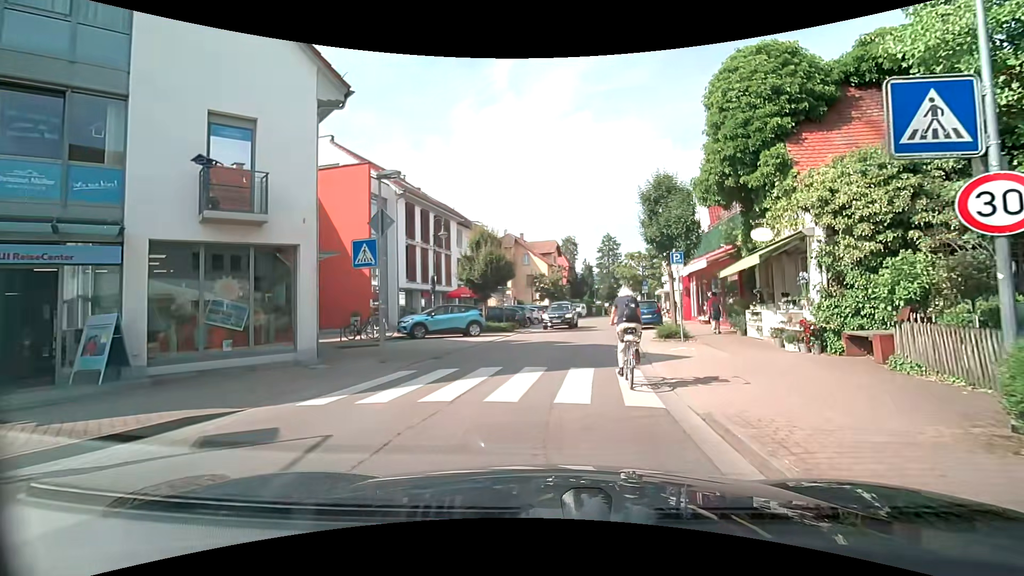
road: tertiary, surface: asphalt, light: Day
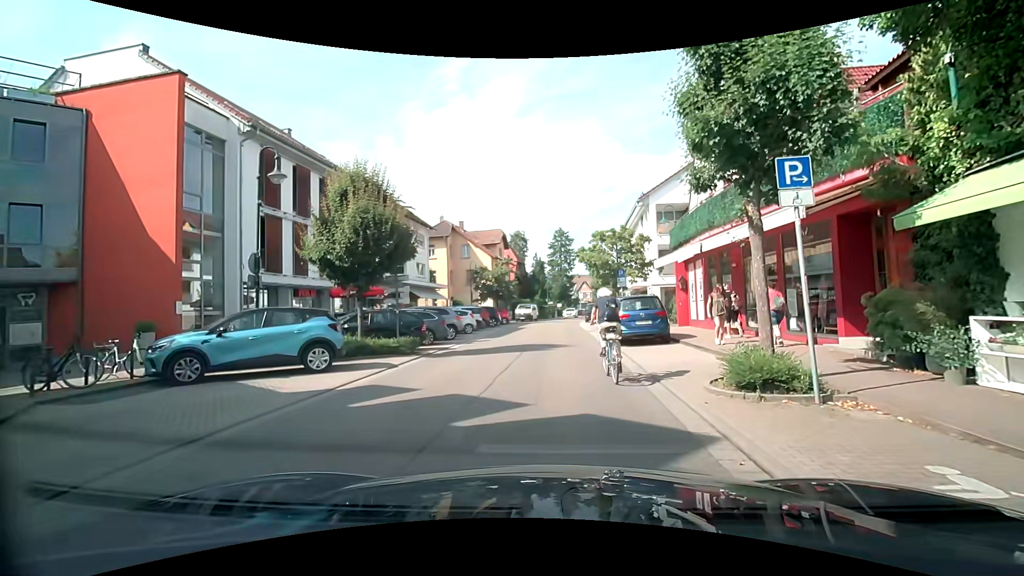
(+0.5, +11.9) m; +4°
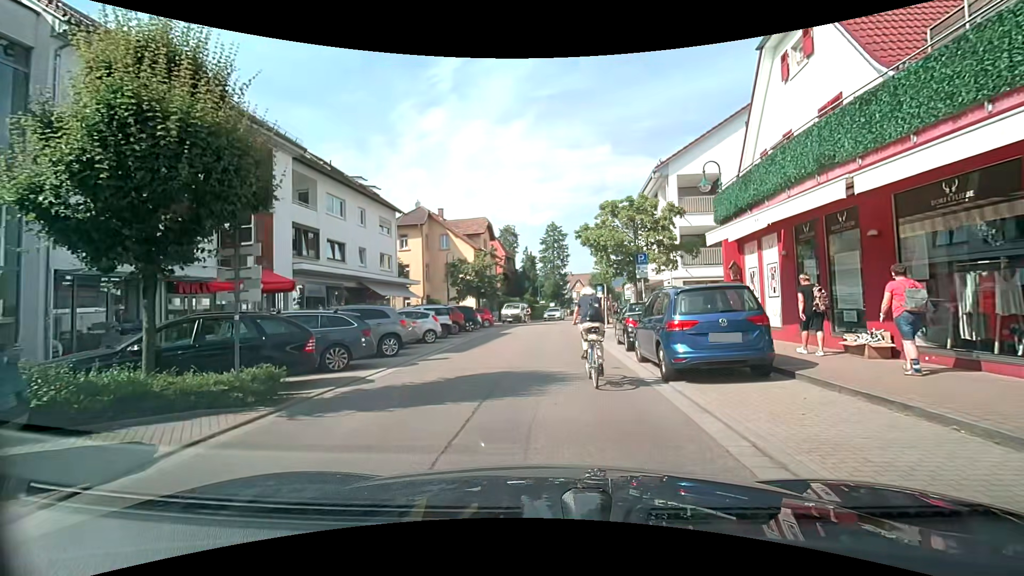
(+0.4, +7.8) m; +2°
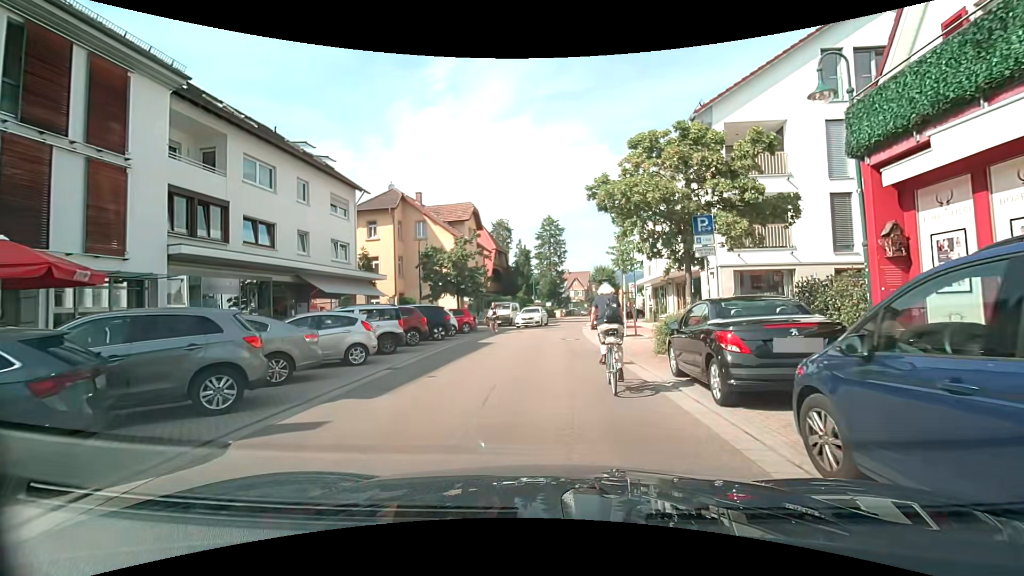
(+0.2, +7.8) m; +1°
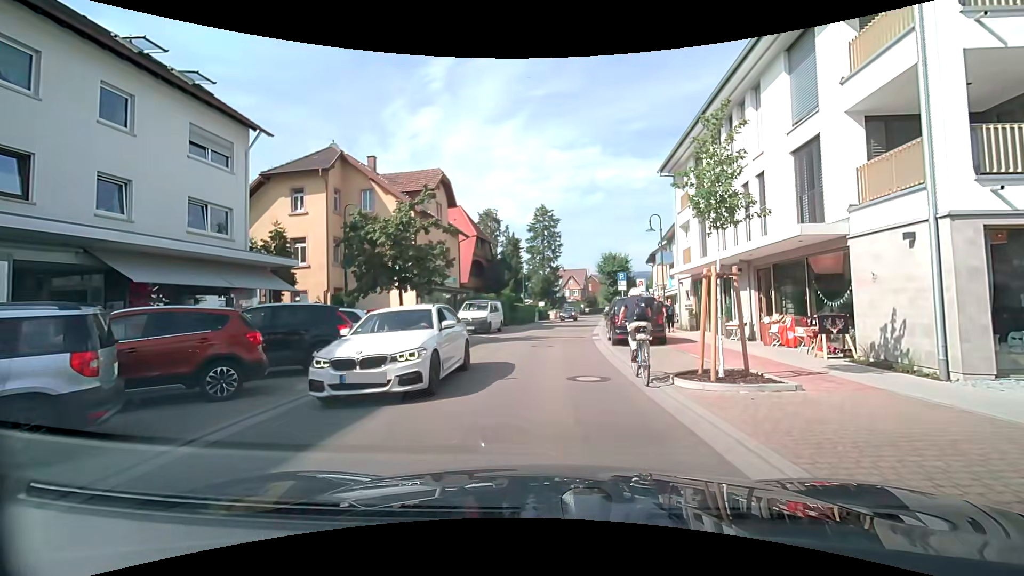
(+0.2, +11.3) m; +1°
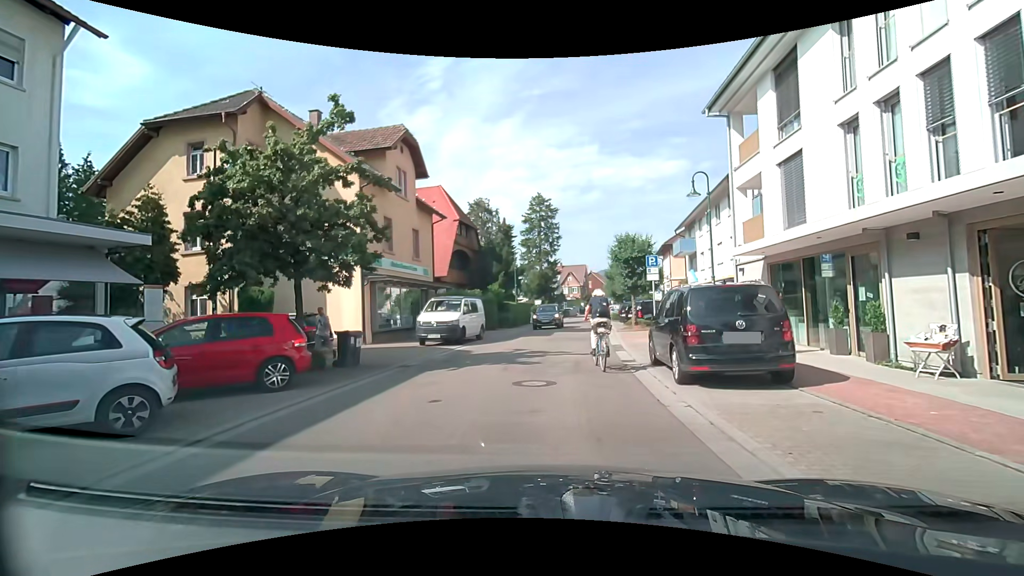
(0.0, +8.4) m; 0°
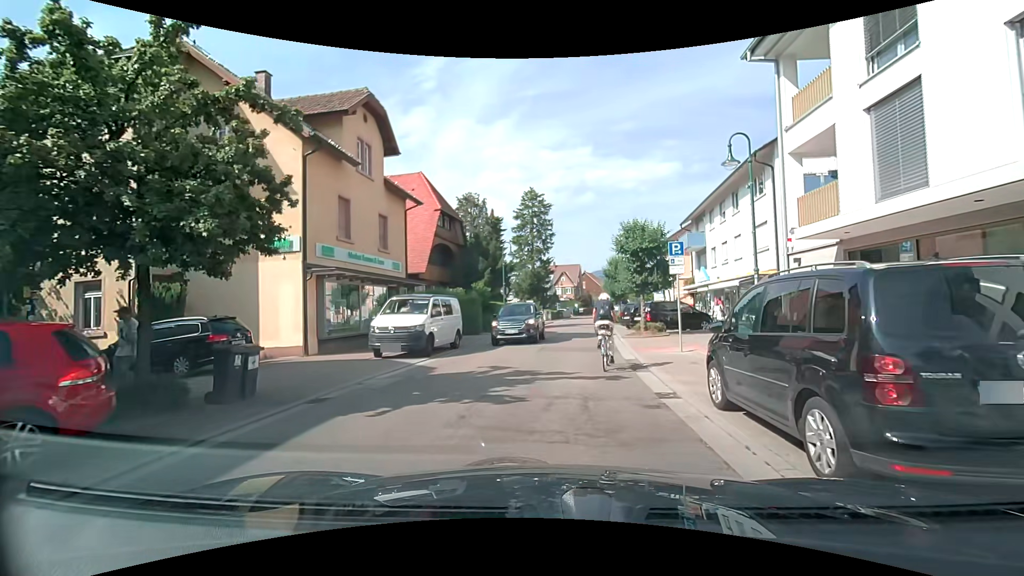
(+0.1, +4.5) m; +2°
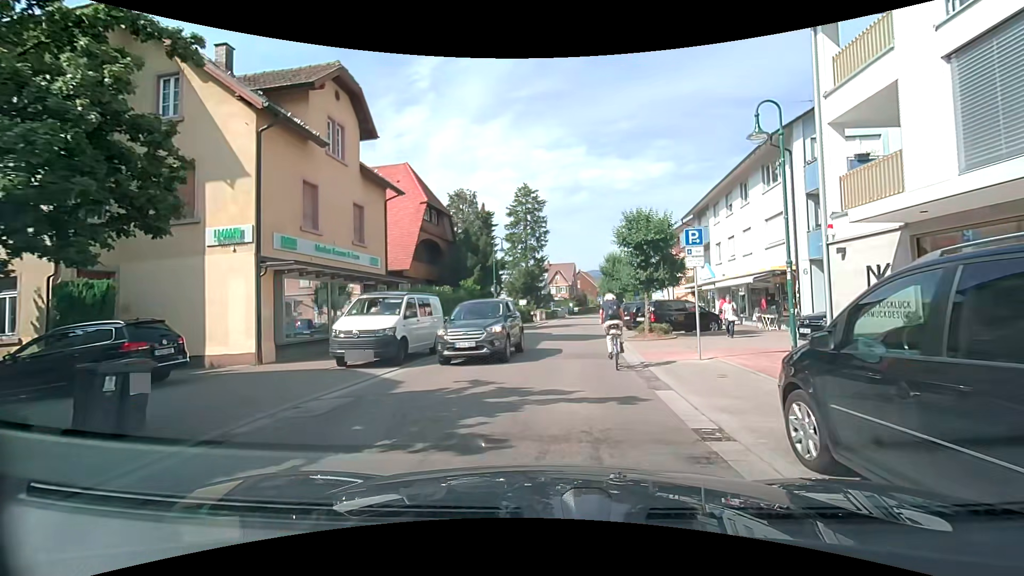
(0.0, +2.3) m; -1°
(+1, +10) (+1, +20) (+2, +30) (+3, +40) (+4, +50) (+6, +60) (+7, +70) (+9, +79) (+11, +89) (+13, +99) m
